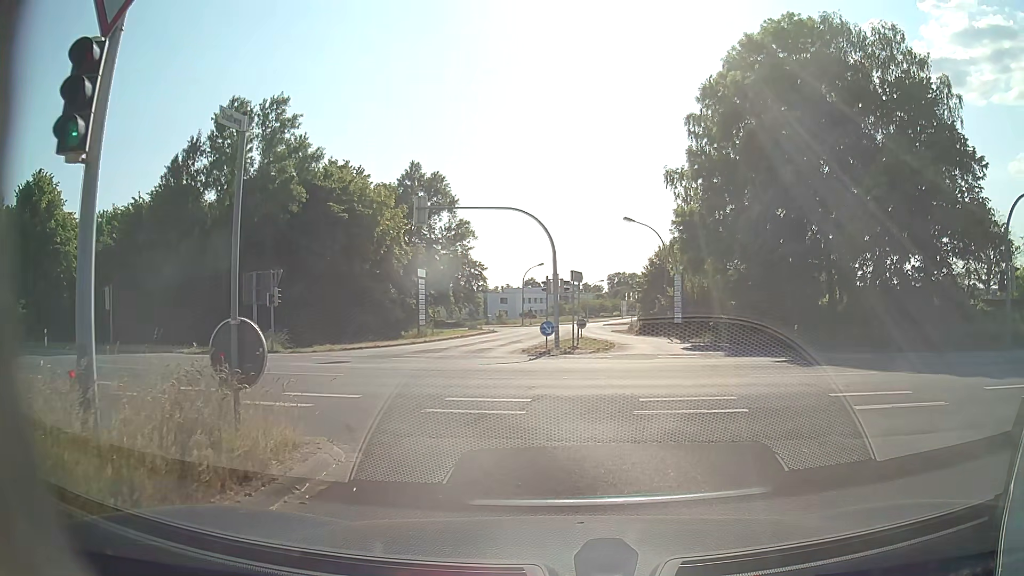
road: tertiary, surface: asphalt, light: Day
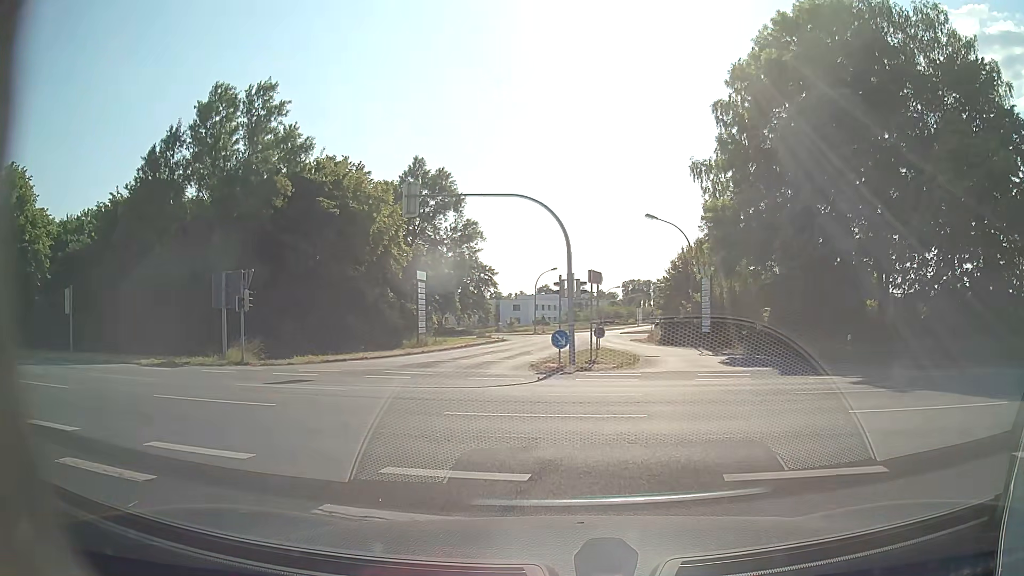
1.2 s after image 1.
(+0.1, +4.9) m; 0°
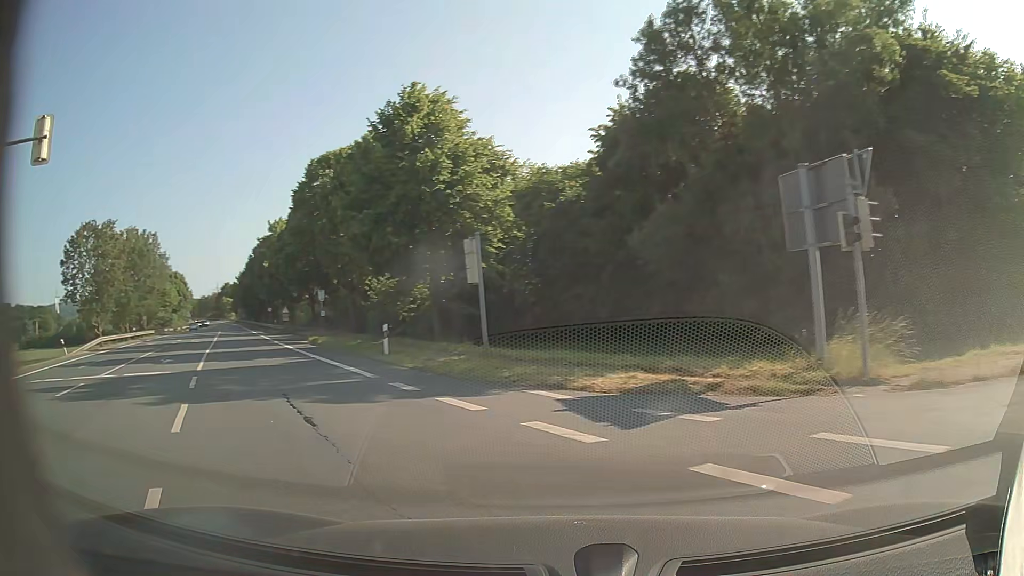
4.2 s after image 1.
(-6.2, +16.1) m; -50°
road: primary
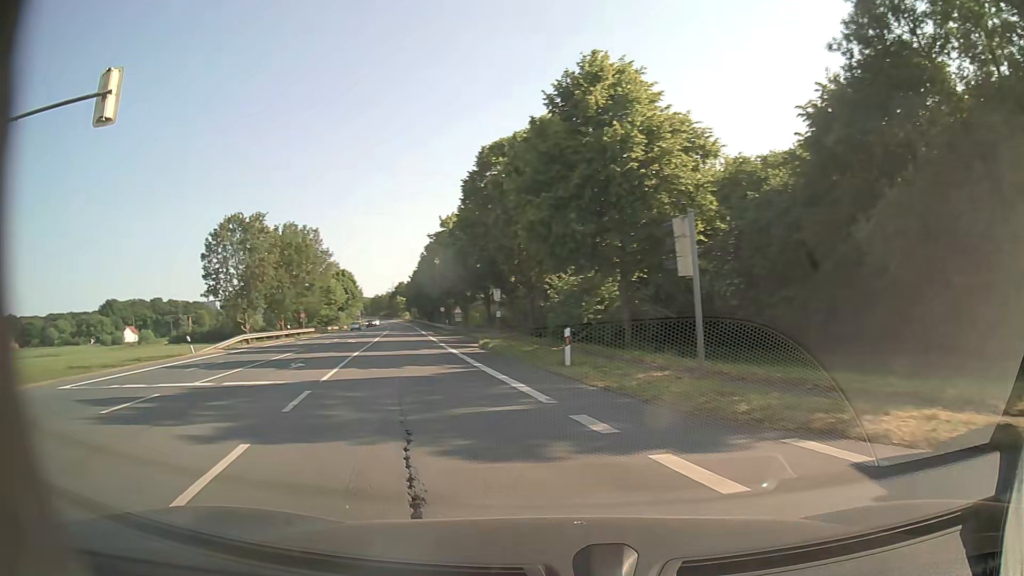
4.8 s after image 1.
(-0.7, +4.3) m; -17°
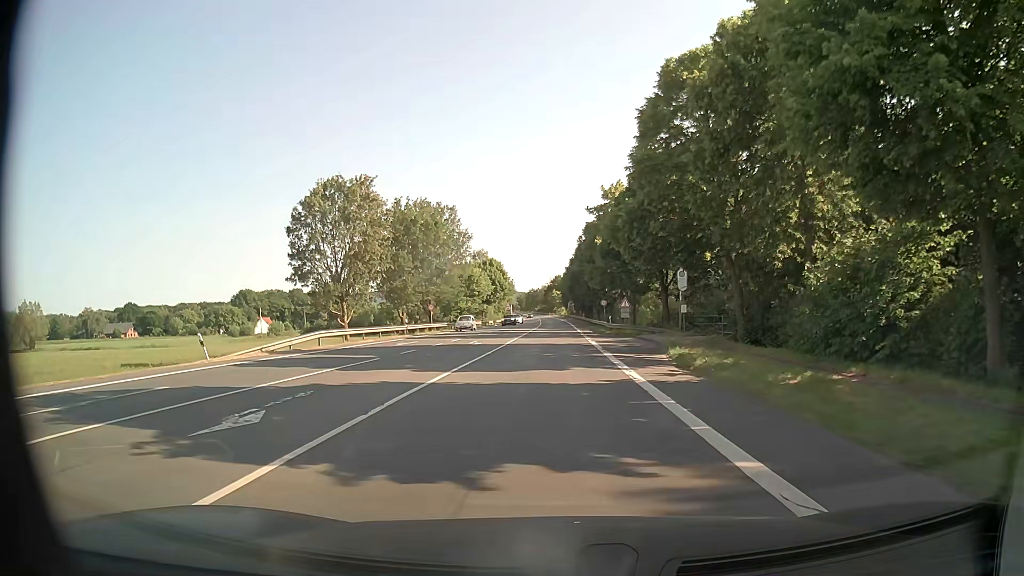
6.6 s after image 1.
(-2.4, +14.3) m; -14°
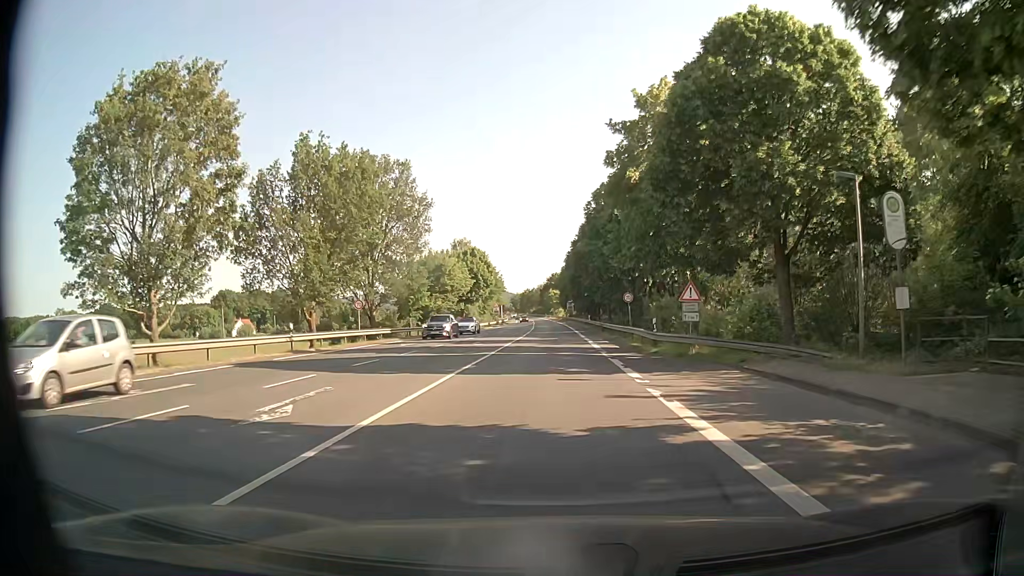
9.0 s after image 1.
(-0.2, +24.7) m; 0°
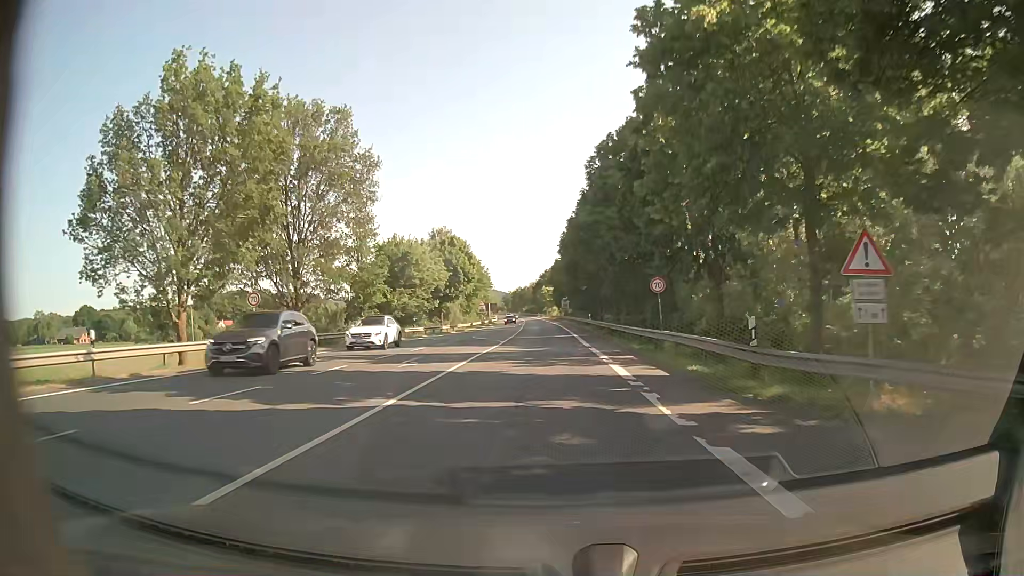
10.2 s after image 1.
(+0.1, +15.0) m; +1°
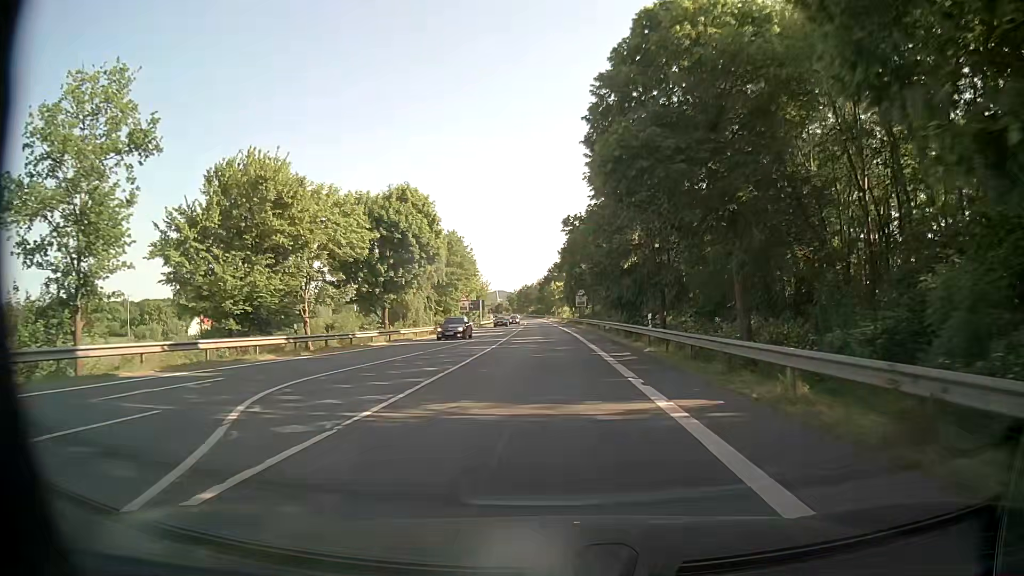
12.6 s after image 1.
(-0.3, +34.9) m; -1°
(0, +10) (0, +20) (0, +30) (0, +40) (0, +50) (-1, +60) (-1, +70) (-1, +80) (-2, +90) (-2, +100) m
